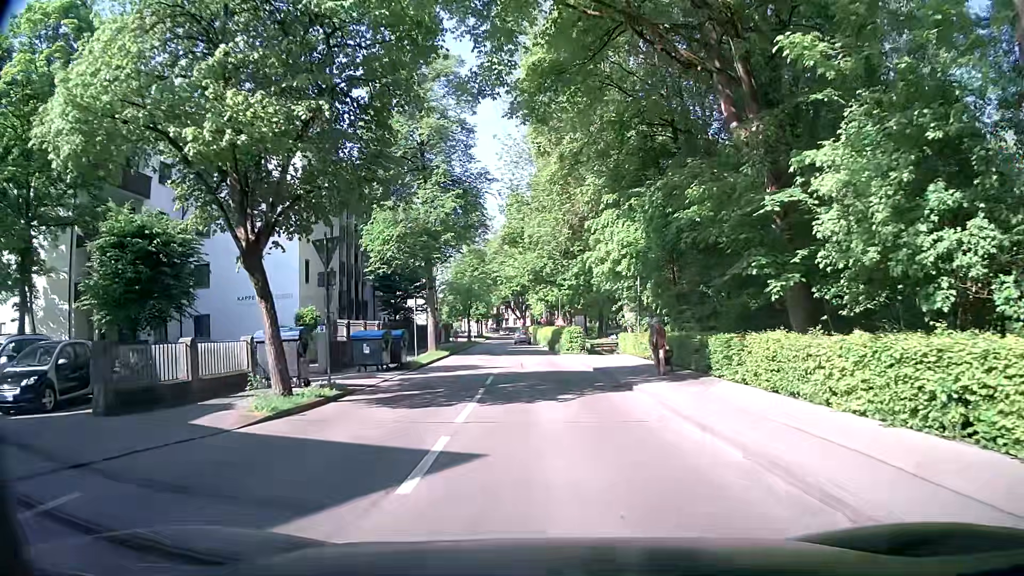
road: residential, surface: asphalt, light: Day
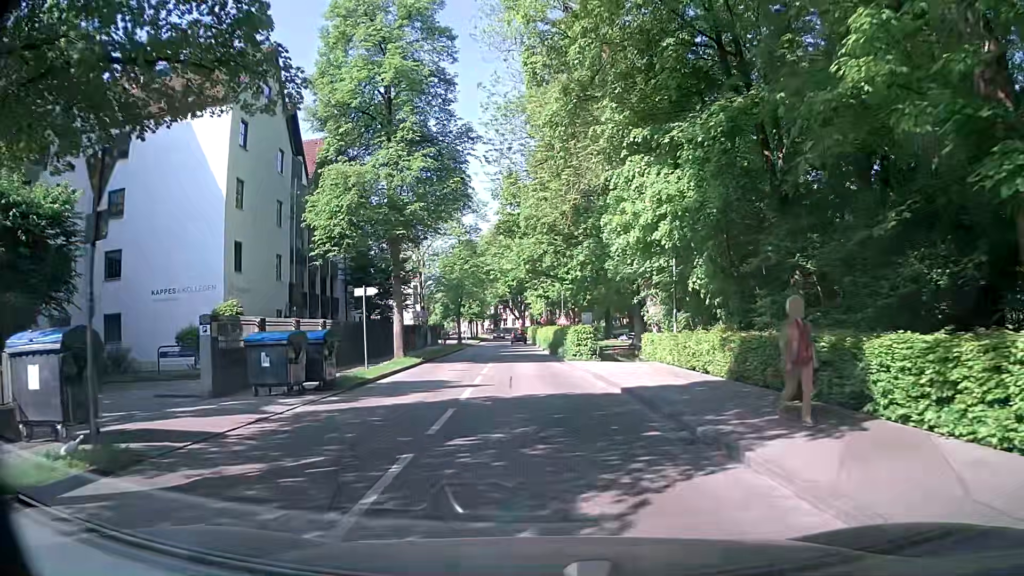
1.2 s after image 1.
(+0.1, +8.9) m; +1°
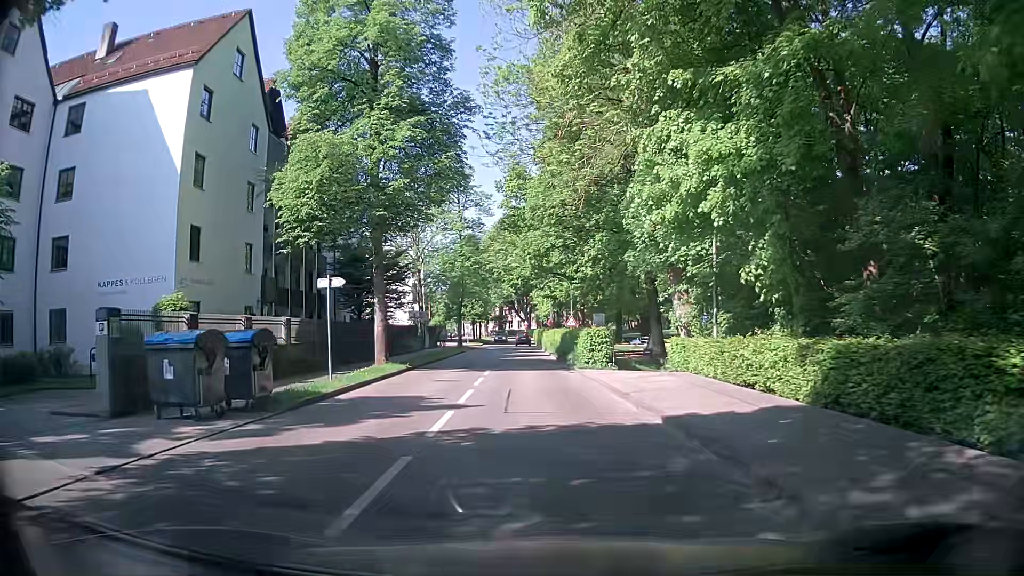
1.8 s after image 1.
(-0.1, +4.5) m; -1°
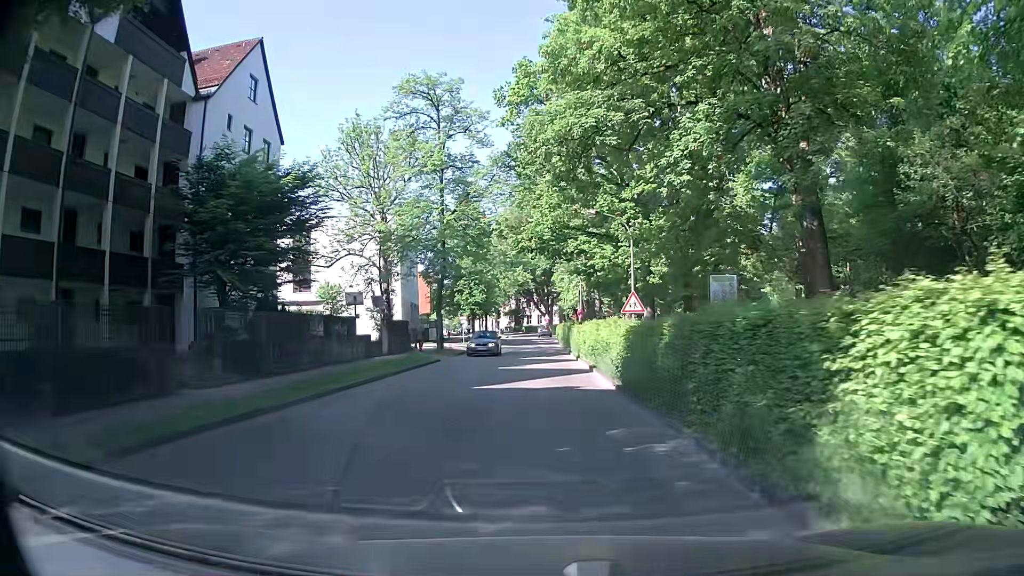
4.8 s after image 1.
(-0.2, +23.0) m; -2°
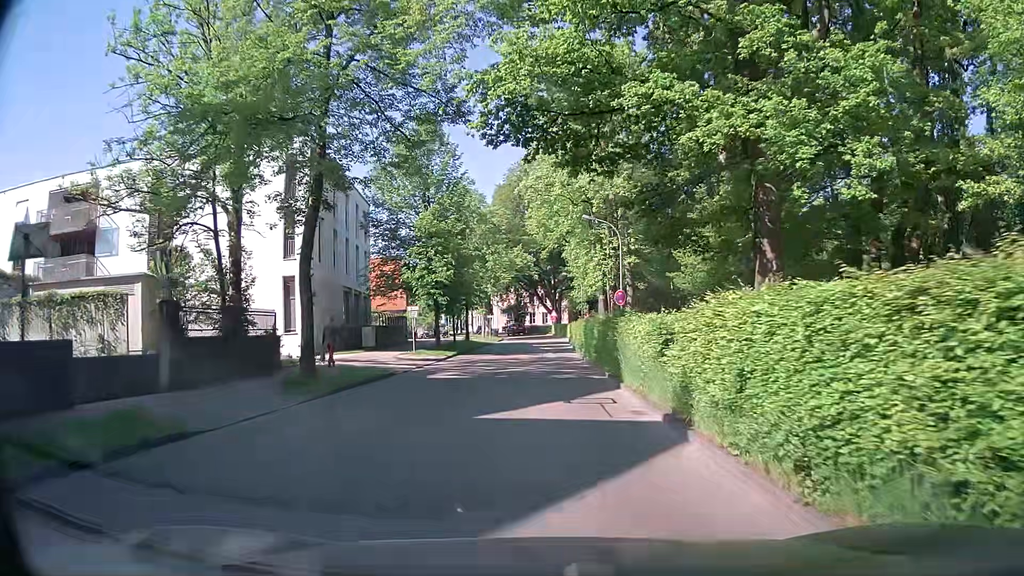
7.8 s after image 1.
(0.0, +23.2) m; 0°
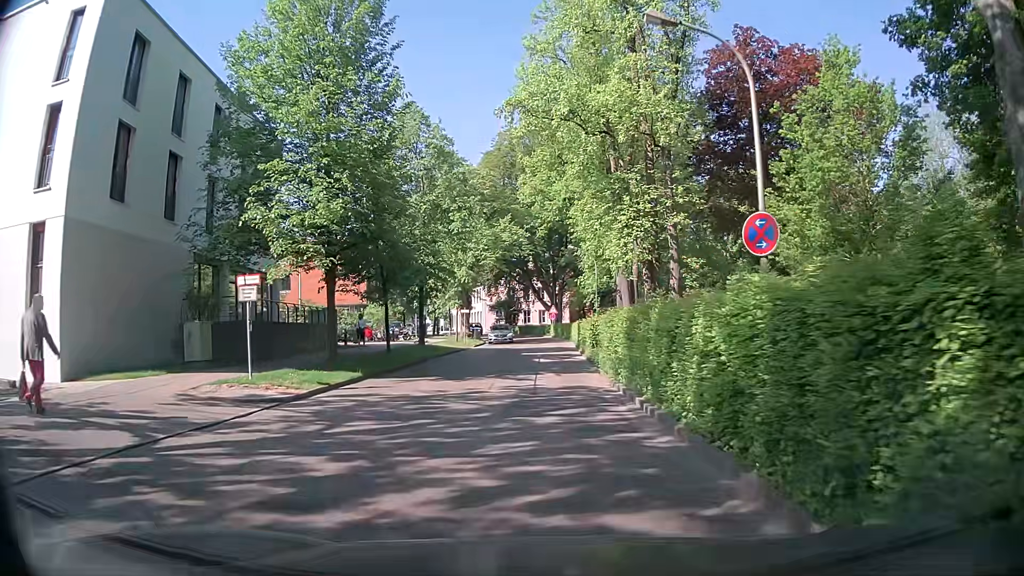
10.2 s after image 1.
(-0.2, +18.1) m; -3°
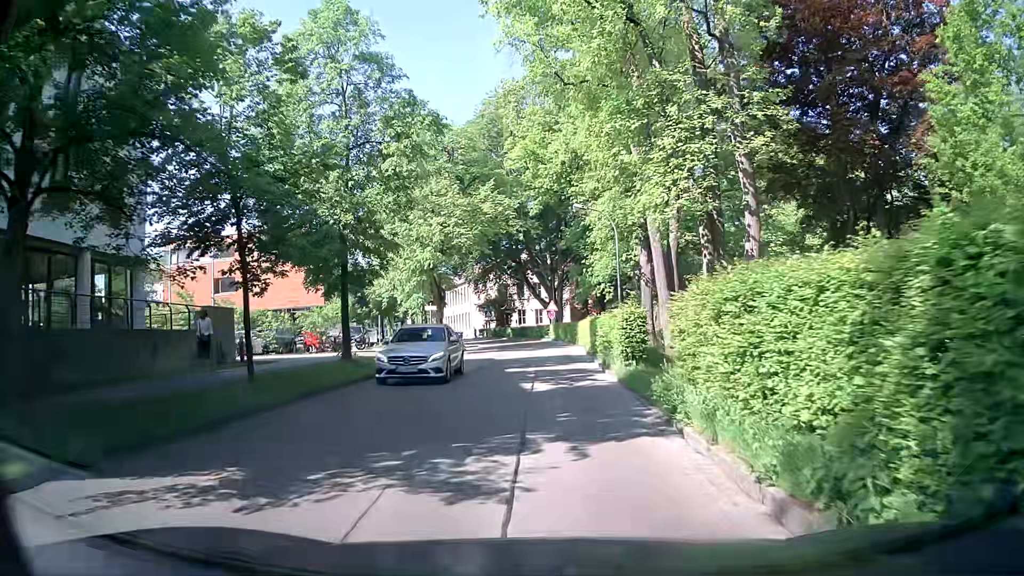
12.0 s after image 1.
(+0.7, +12.5) m; +4°
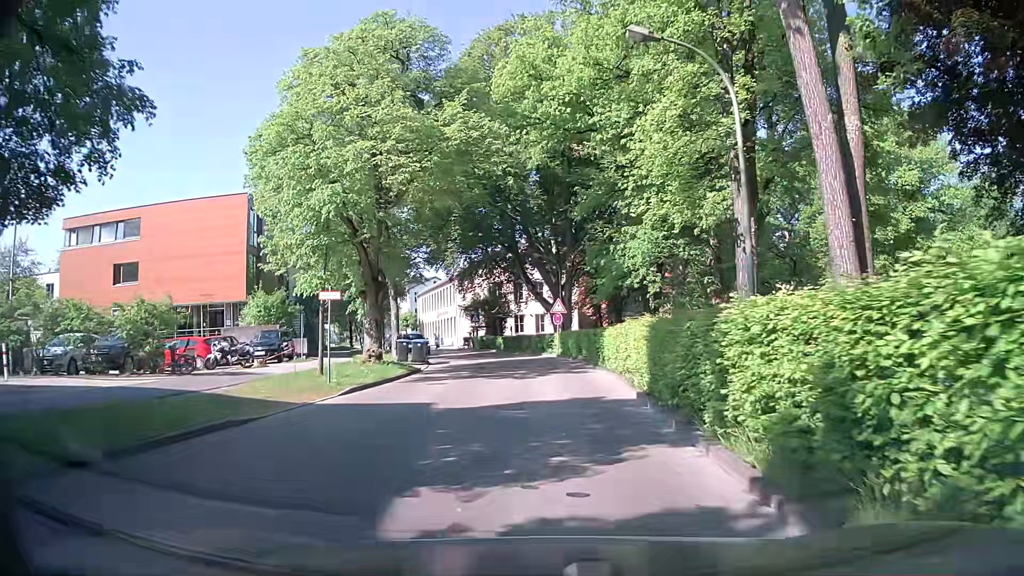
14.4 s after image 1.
(-0.1, +15.8) m; -1°
